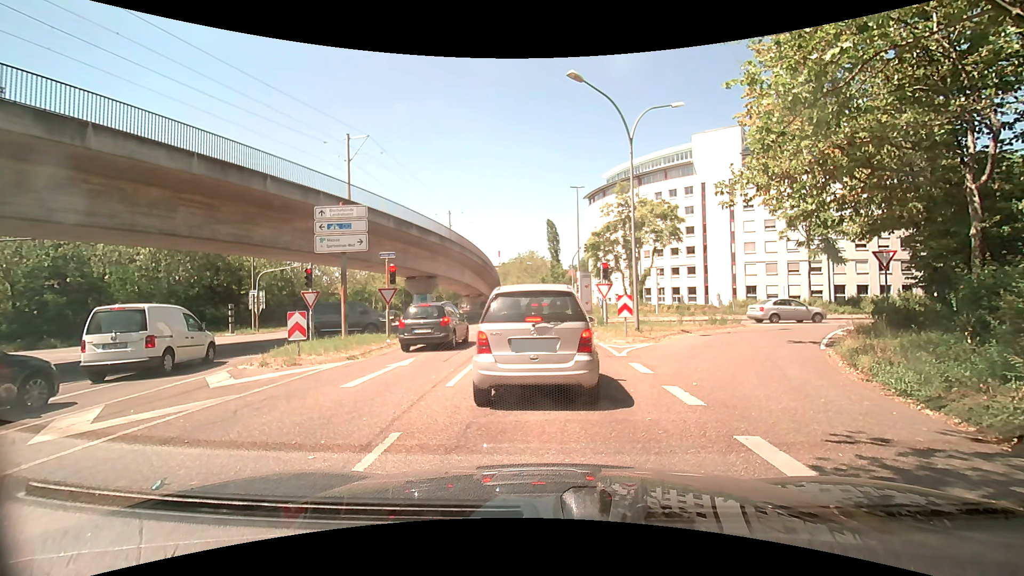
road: tertiary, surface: asphalt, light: Day
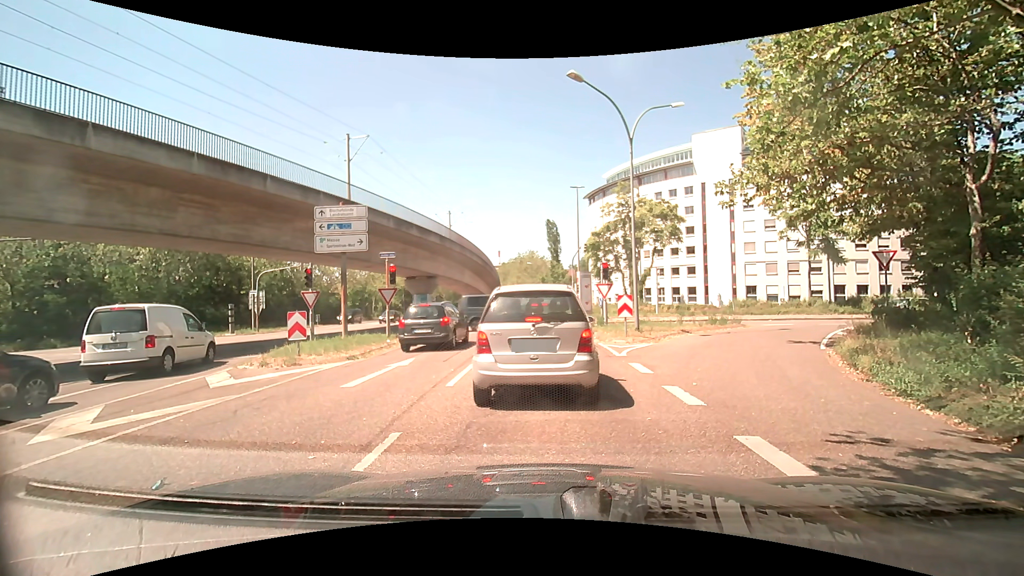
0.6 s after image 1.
(0.0, 0.0) m; 0°
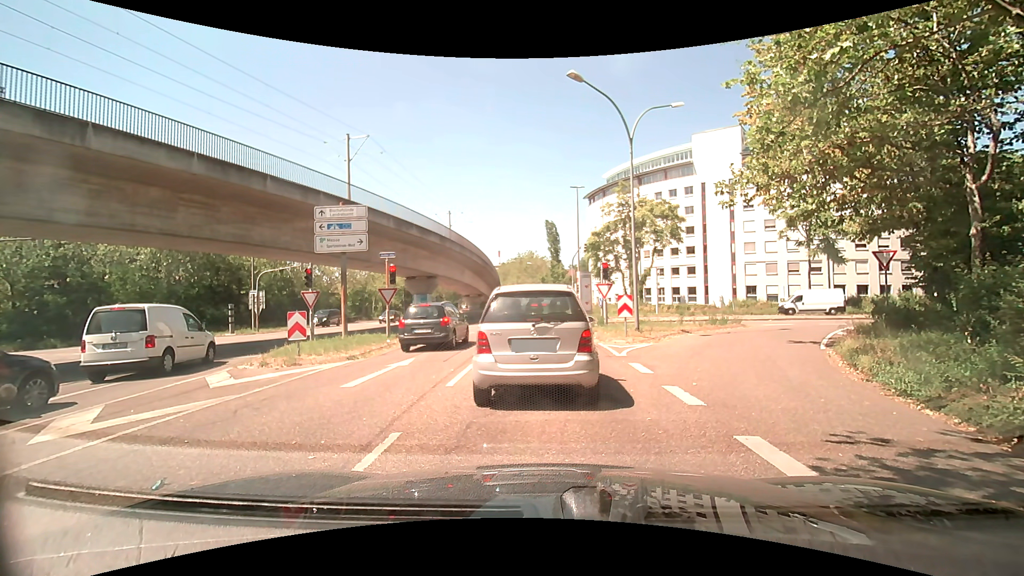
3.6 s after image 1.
(0.0, 0.0) m; 0°
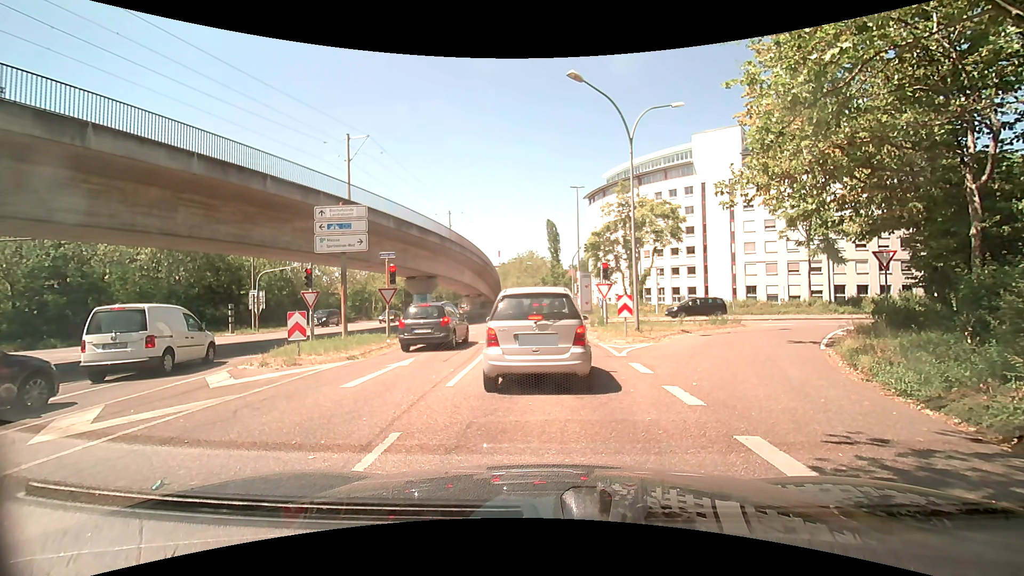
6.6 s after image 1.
(0.0, 0.0) m; 0°
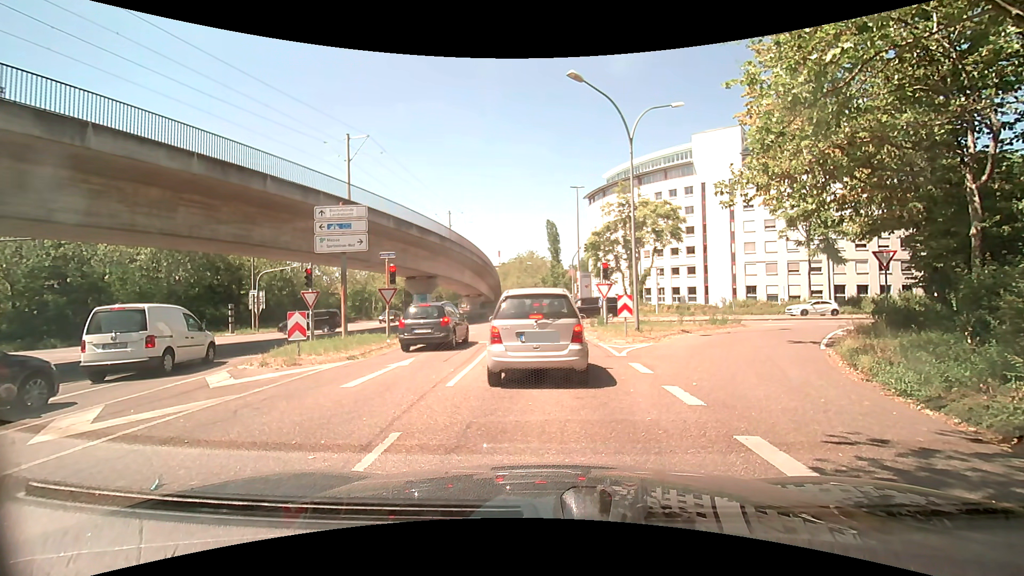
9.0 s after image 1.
(0.0, 0.0) m; 0°
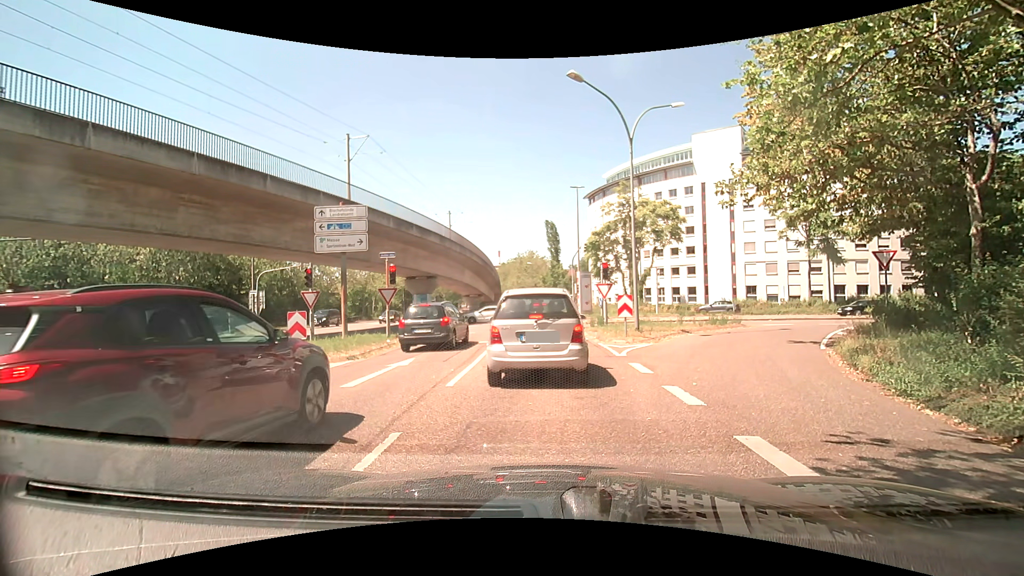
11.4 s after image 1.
(0.0, 0.0) m; 0°
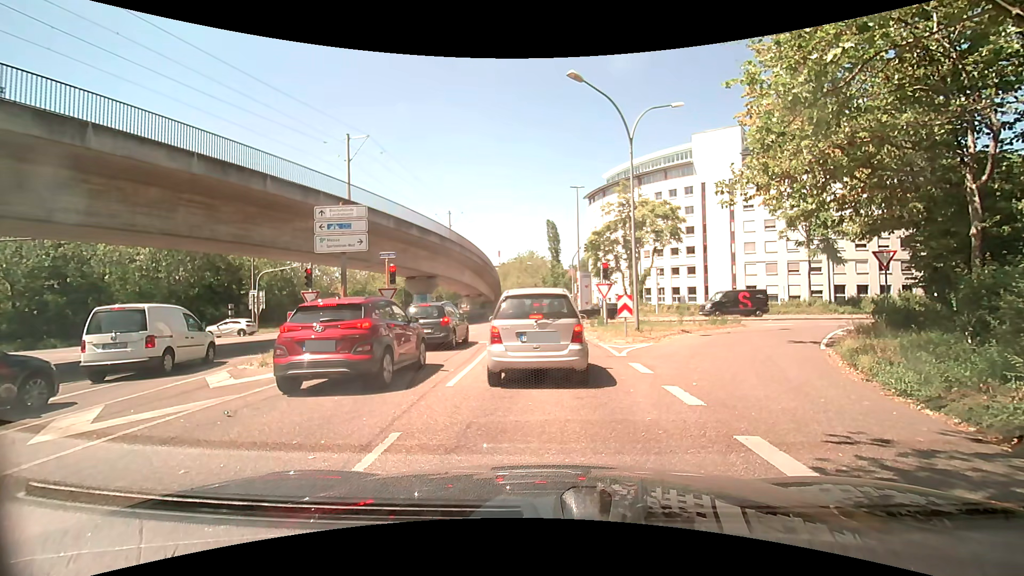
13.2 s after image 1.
(0.0, 0.0) m; 0°
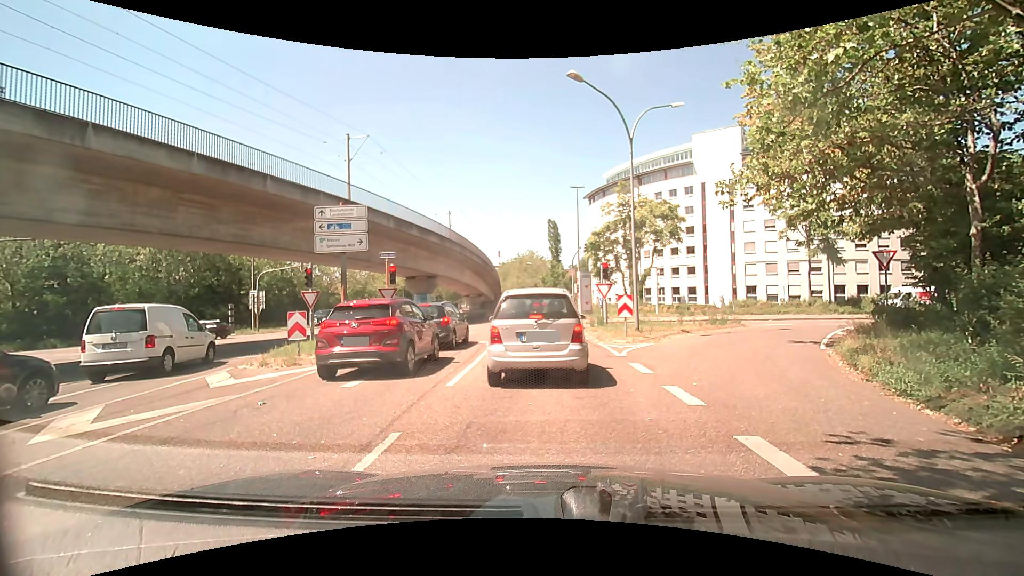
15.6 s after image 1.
(0.0, 0.0) m; 0°
